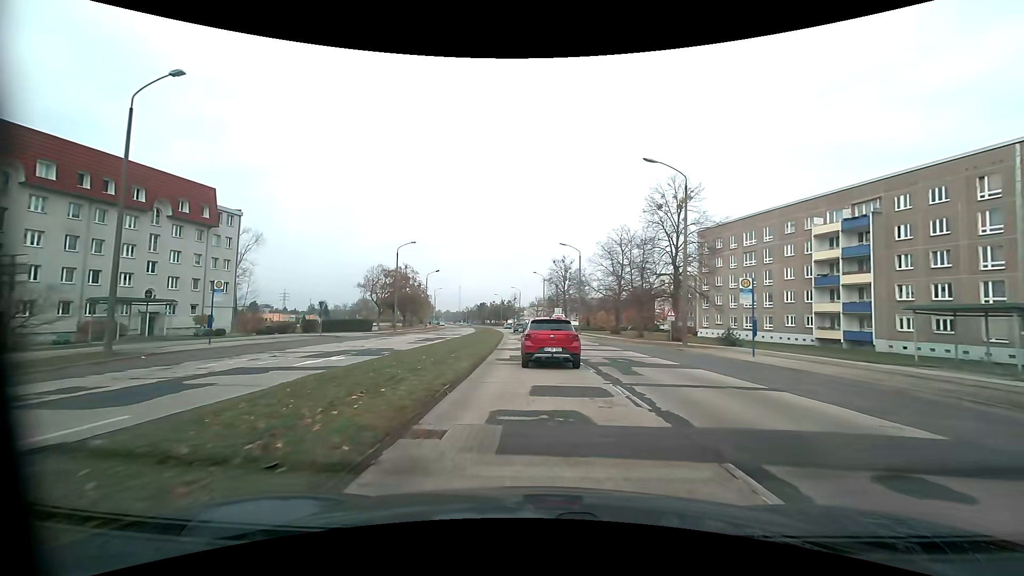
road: tertiary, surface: asphalt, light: Day
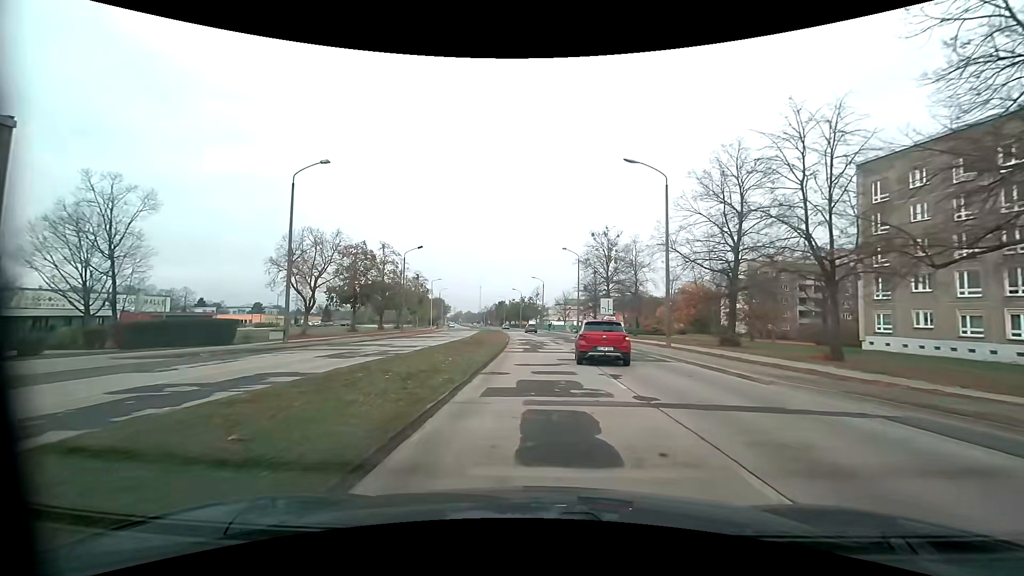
(-1.1, +33.8) m; -3°
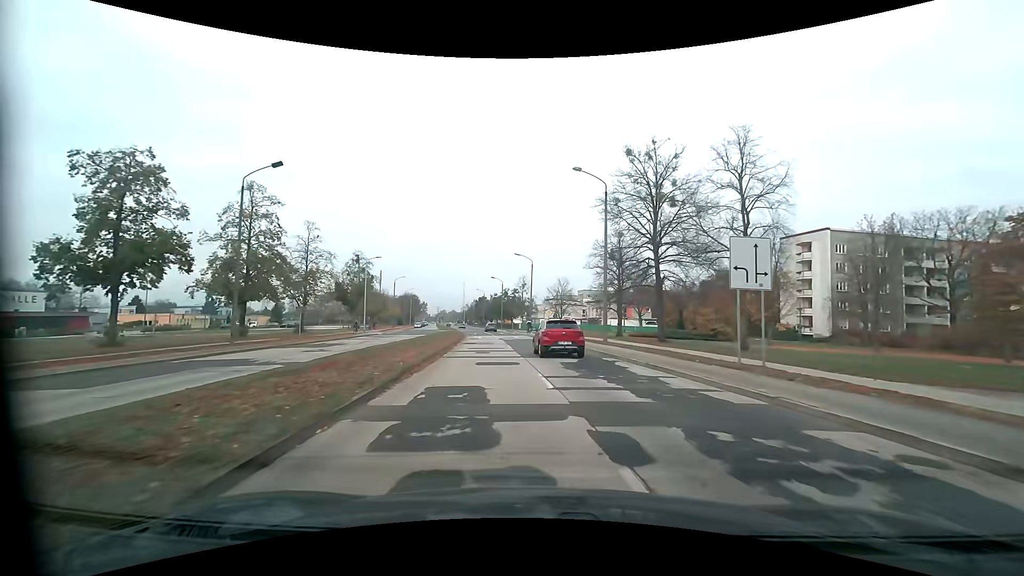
(+0.3, +35.8) m; +2°
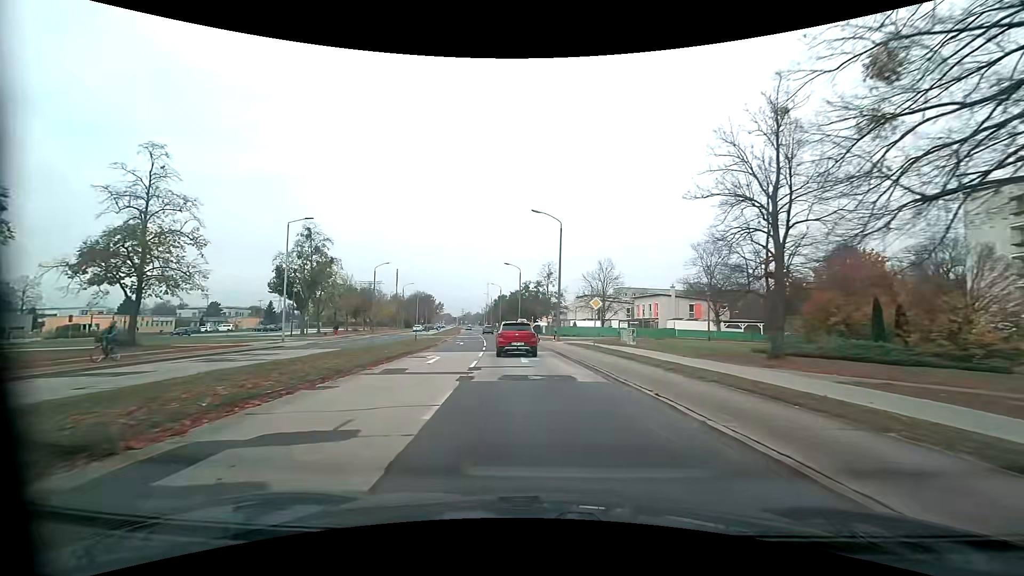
(-0.4, +29.9) m; -3°
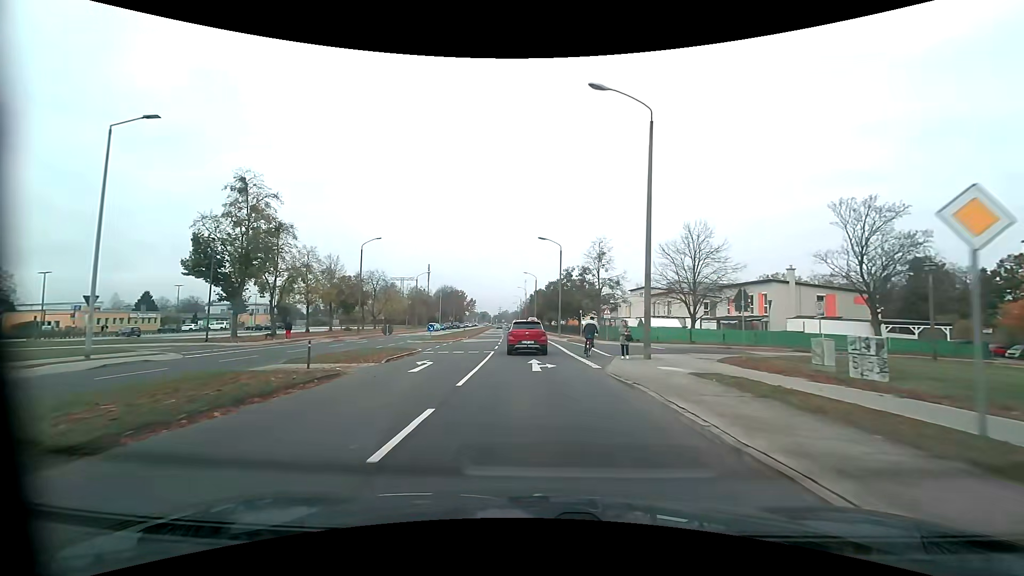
(-0.9, +23.6) m; -4°
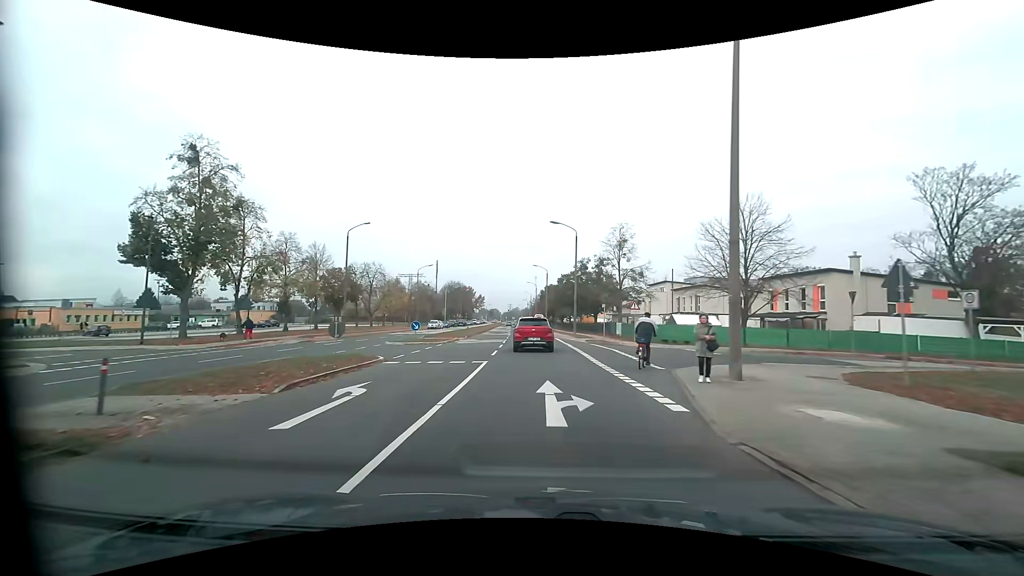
(-0.1, +8.1) m; -1°
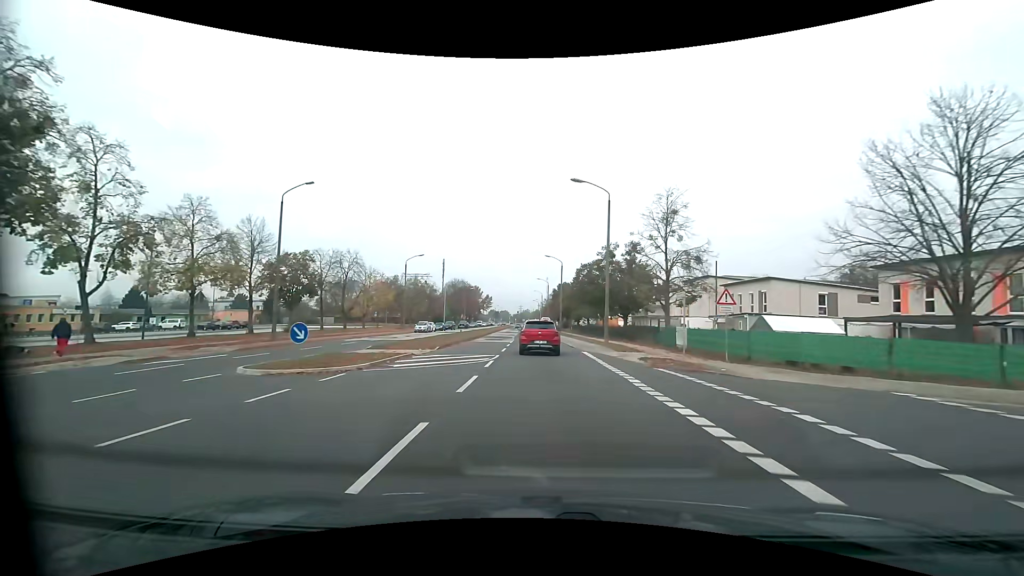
(-0.2, +16.3) m; -1°
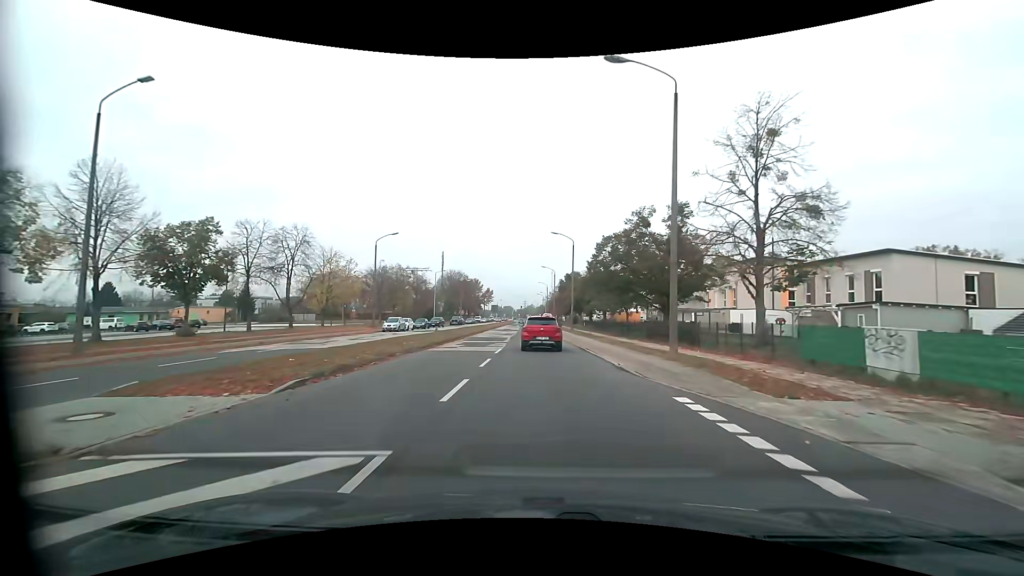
(-0.1, +16.3) m; 0°
(0, +10) (0, +20) (0, +30) (-1, +40) (-1, +50) (-1, +60) (-1, +70) (-1, +80) (-1, +90) (-2, +100) m
